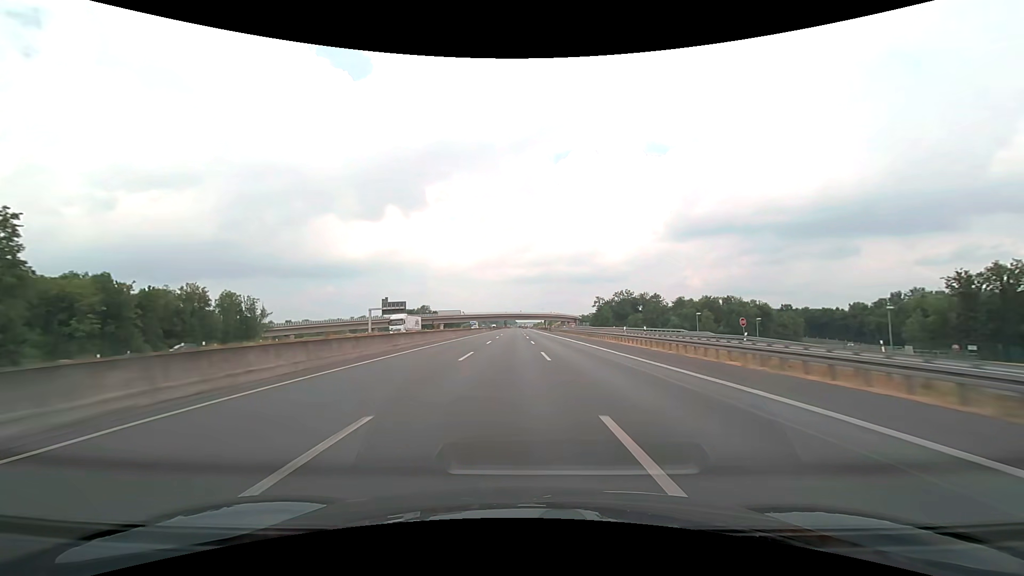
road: motorway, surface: asphalt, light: Day
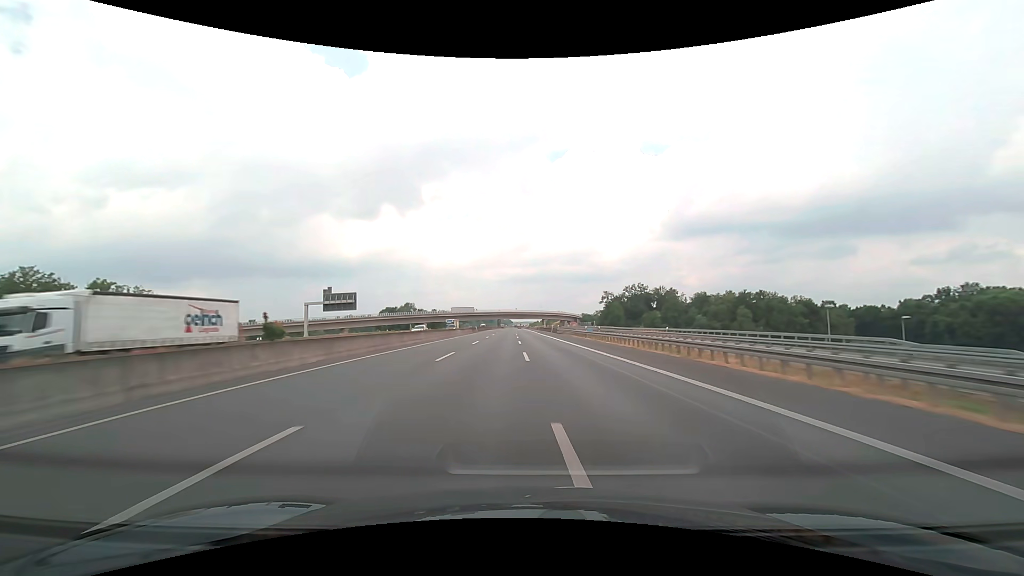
(+0.2, +36.5) m; +1°
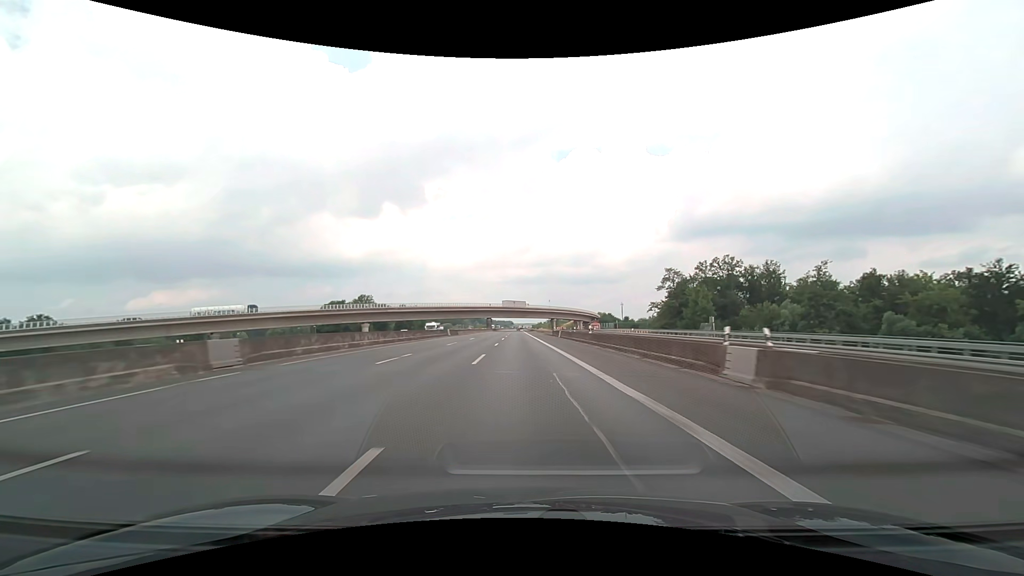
(+0.2, +90.9) m; 0°
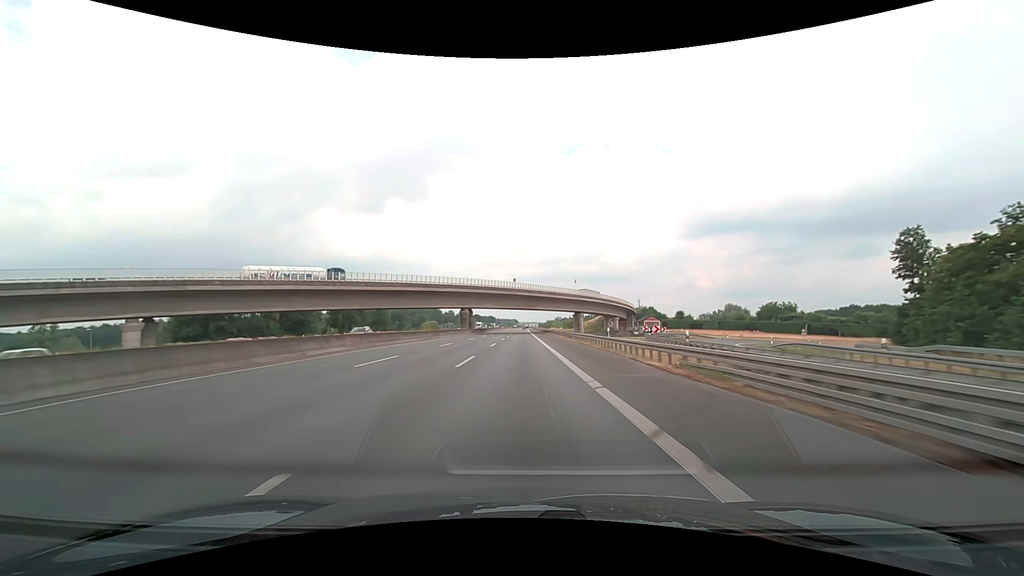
(-0.6, +90.6) m; -1°
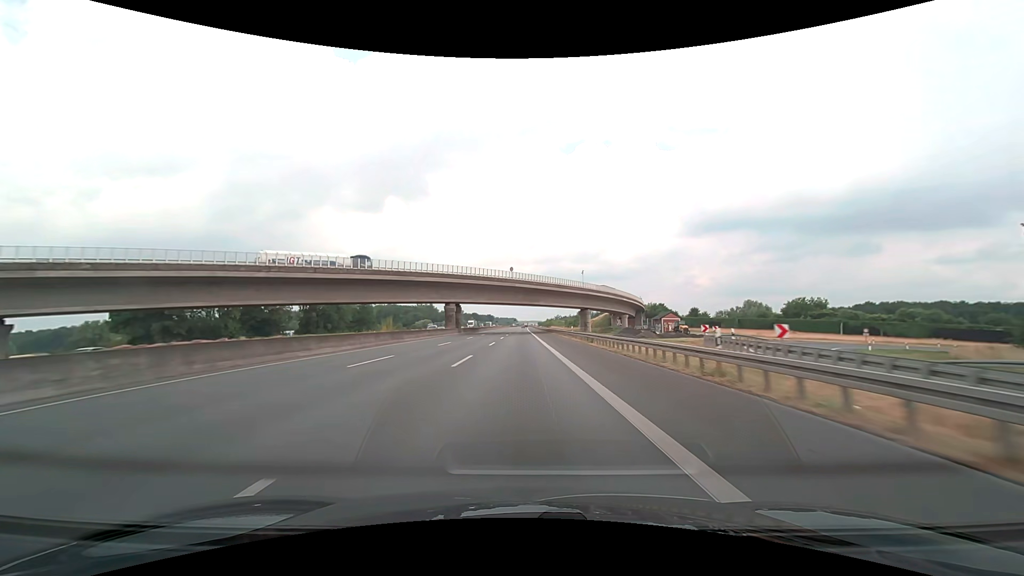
(0.0, +18.1) m; 0°
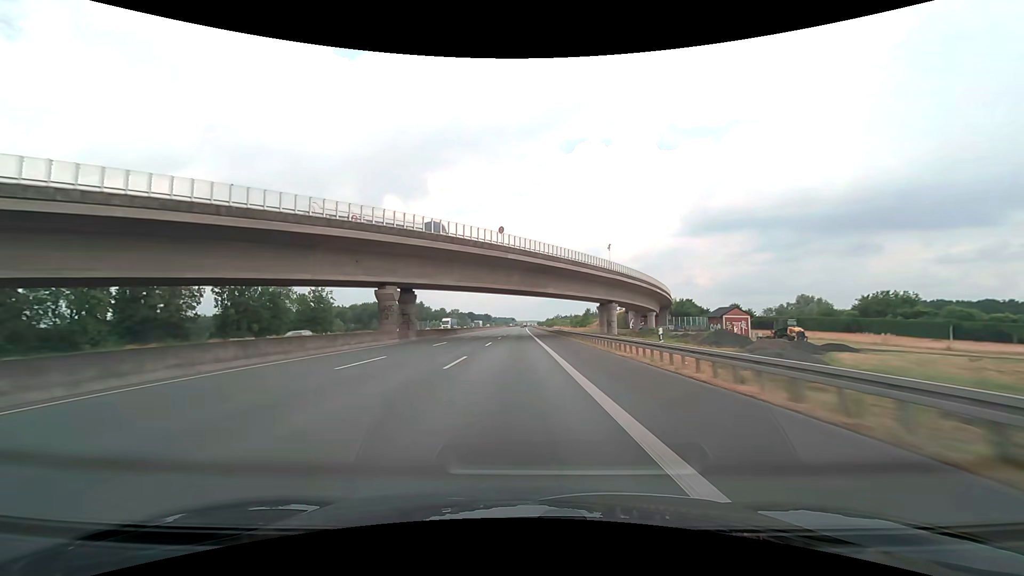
(+0.1, +36.1) m; 0°
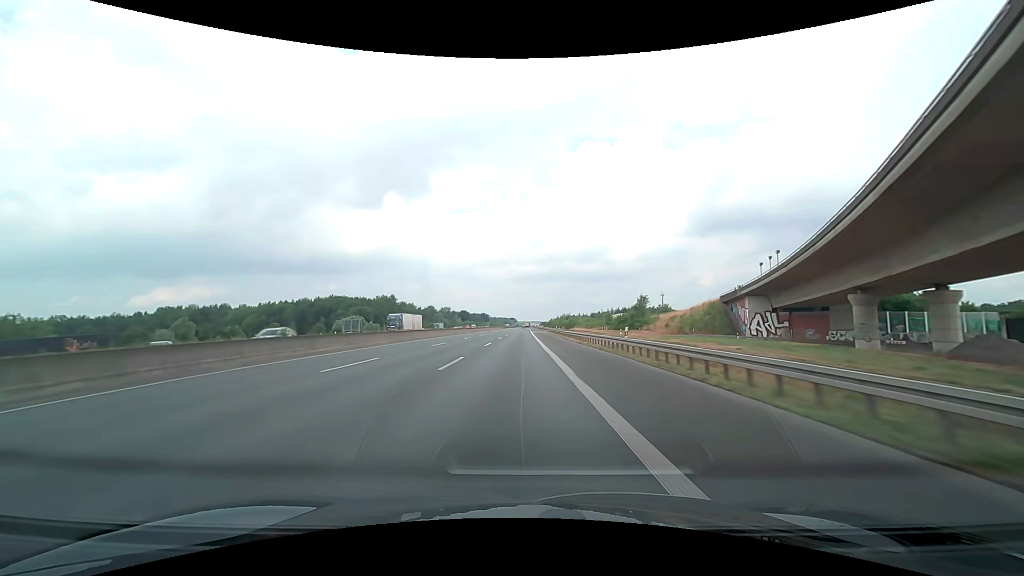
(0.0, +90.2) m; 0°
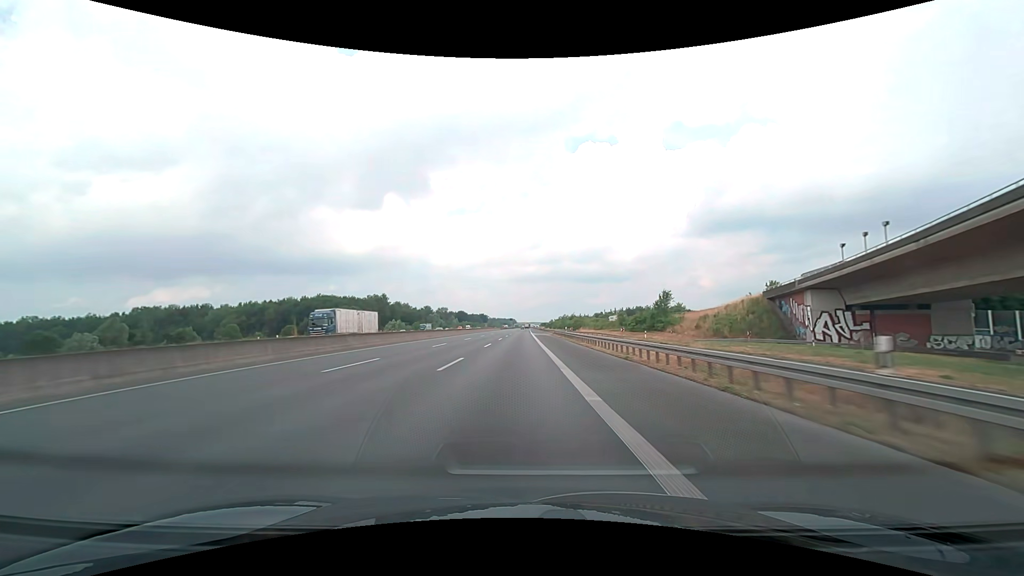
(0.0, +18.0) m; 0°
(0, +10) (0, +20) (0, +30) (0, +40) (0, +50) (0, +60) (0, +70) (0, +80) (0, +90) (+1, +100) m
